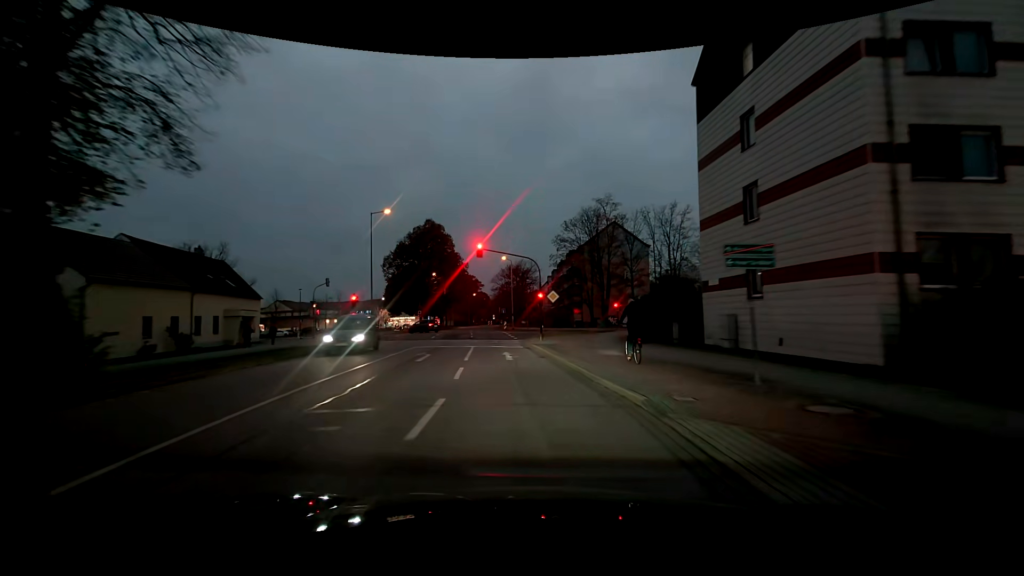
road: residential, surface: asphalt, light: Dusk
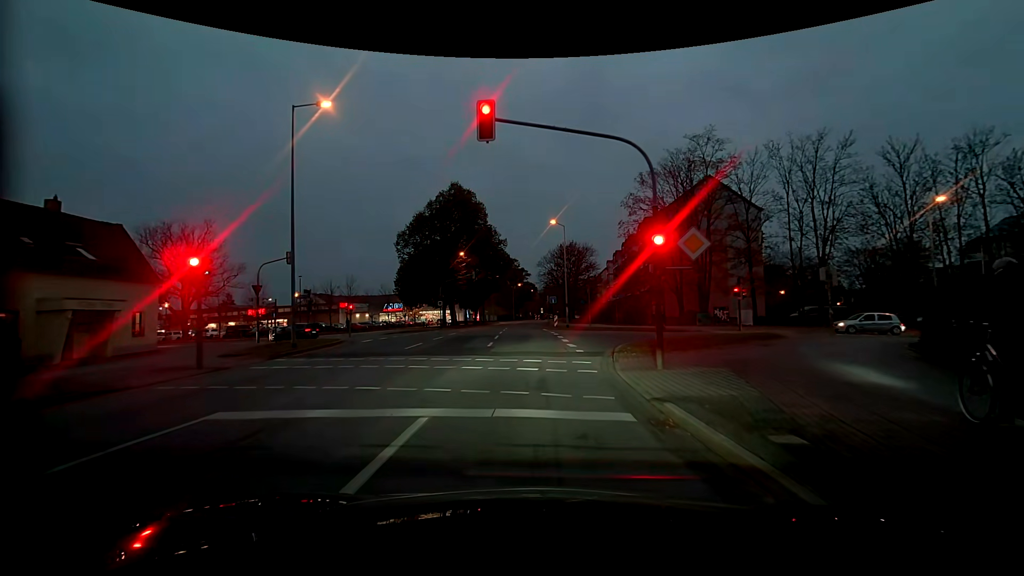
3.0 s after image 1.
(-1.2, +19.9) m; -5°
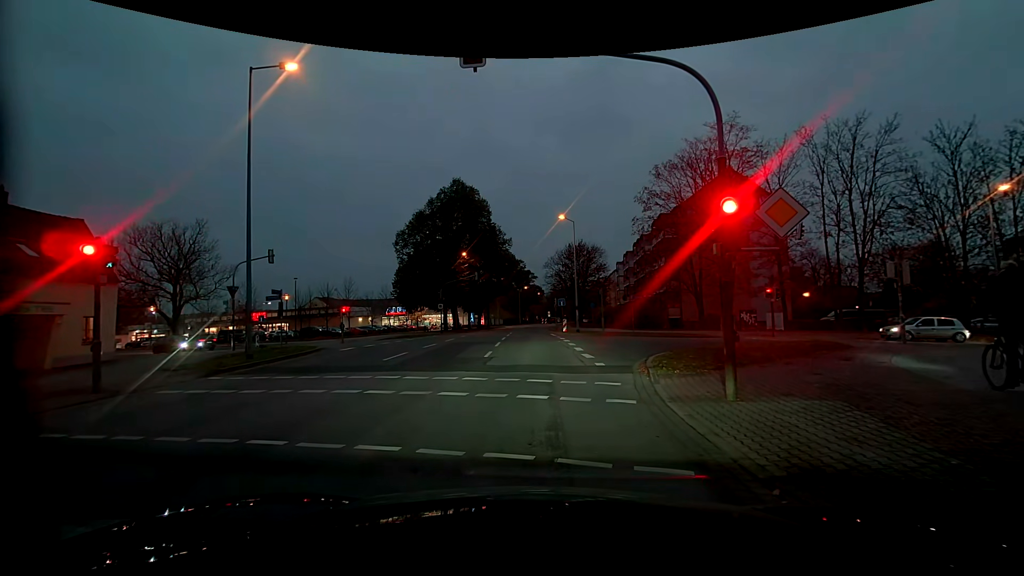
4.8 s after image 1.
(-0.1, +3.3) m; -1°
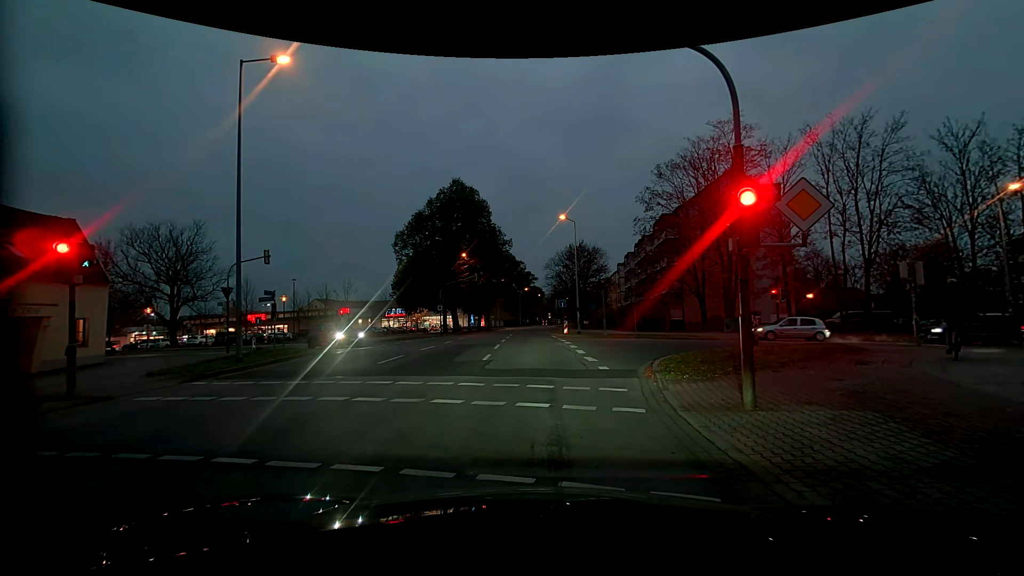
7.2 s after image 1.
(0.0, +0.6) m; 0°
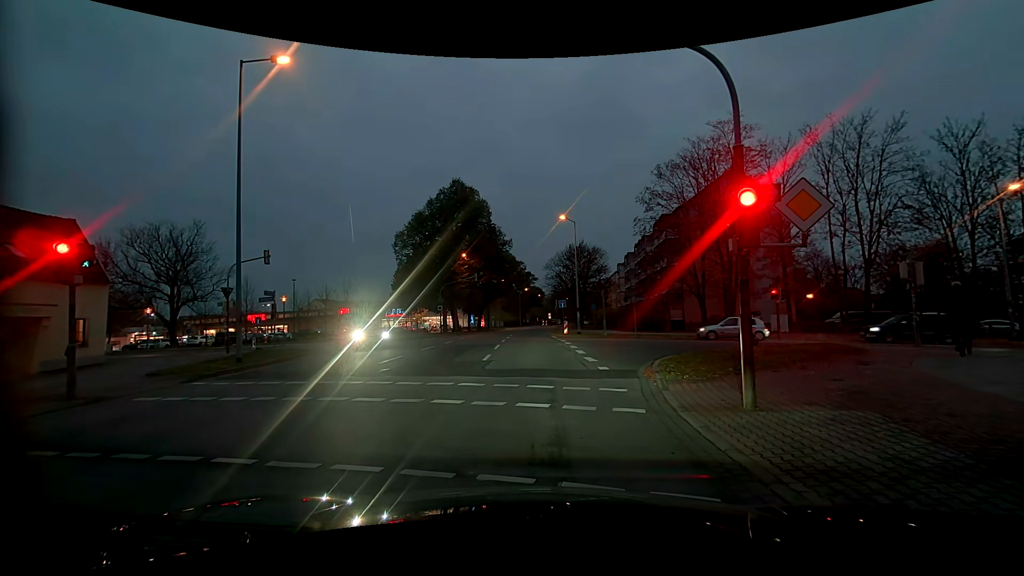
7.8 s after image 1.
(0.0, 0.0) m; 0°
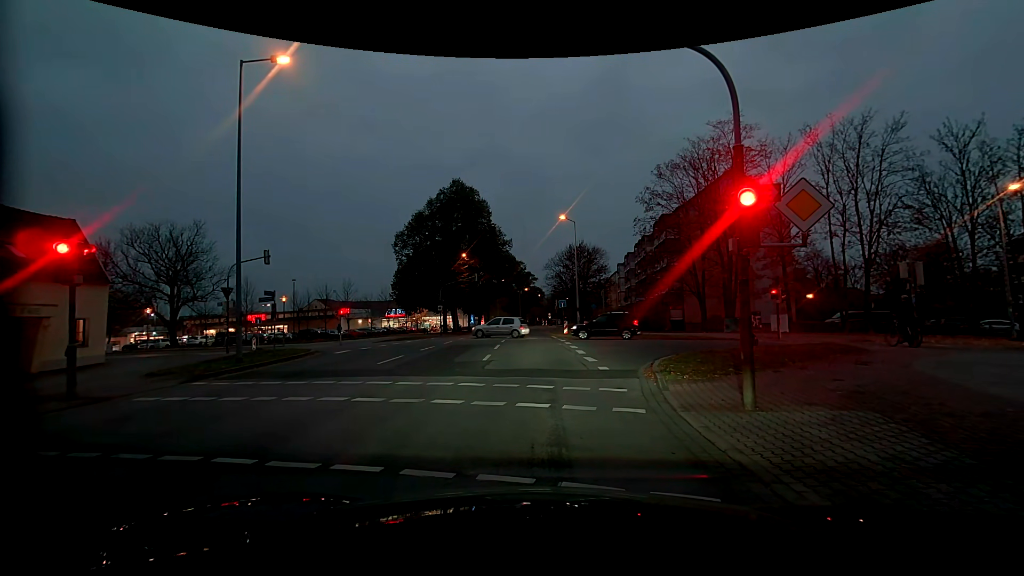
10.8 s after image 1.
(0.0, 0.0) m; 0°
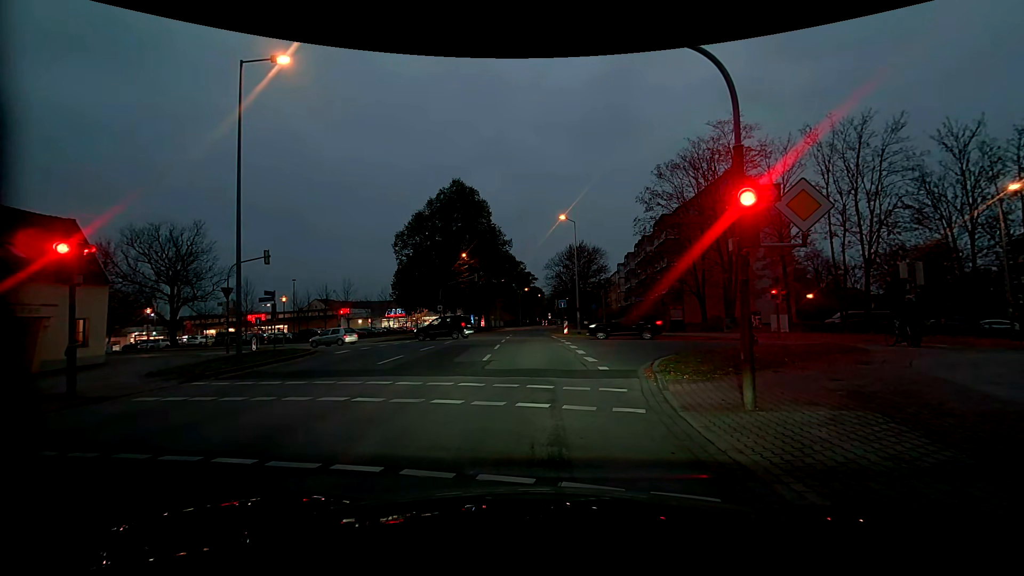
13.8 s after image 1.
(0.0, 0.0) m; 0°
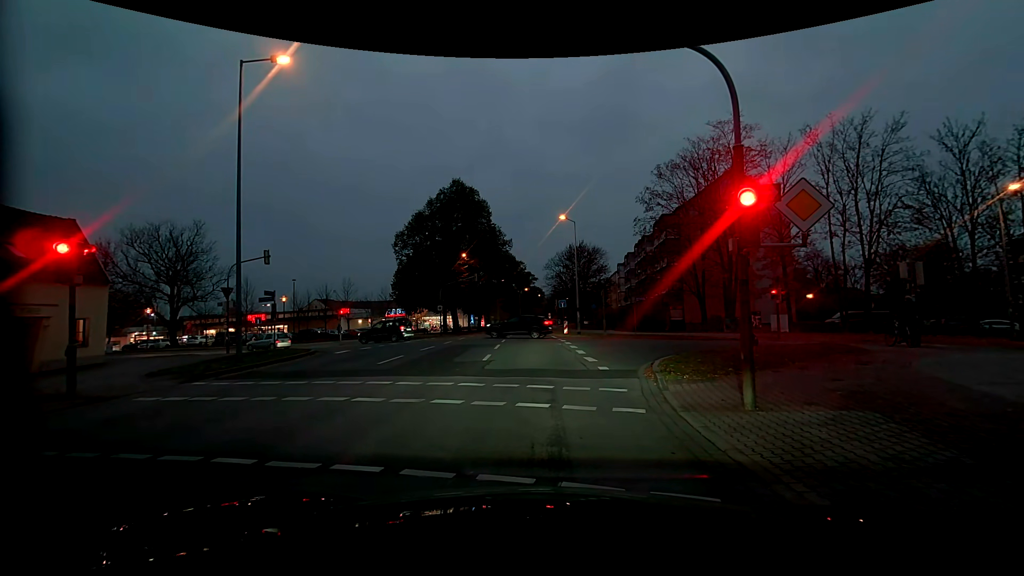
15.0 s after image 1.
(0.0, 0.0) m; 0°
(0, +10) (-1, +20) (-1, +30) (-2, +40) (-2, +50) (-2, +60) (-1, +70) (-1, +80) (-2, +90) (-3, +100) m
